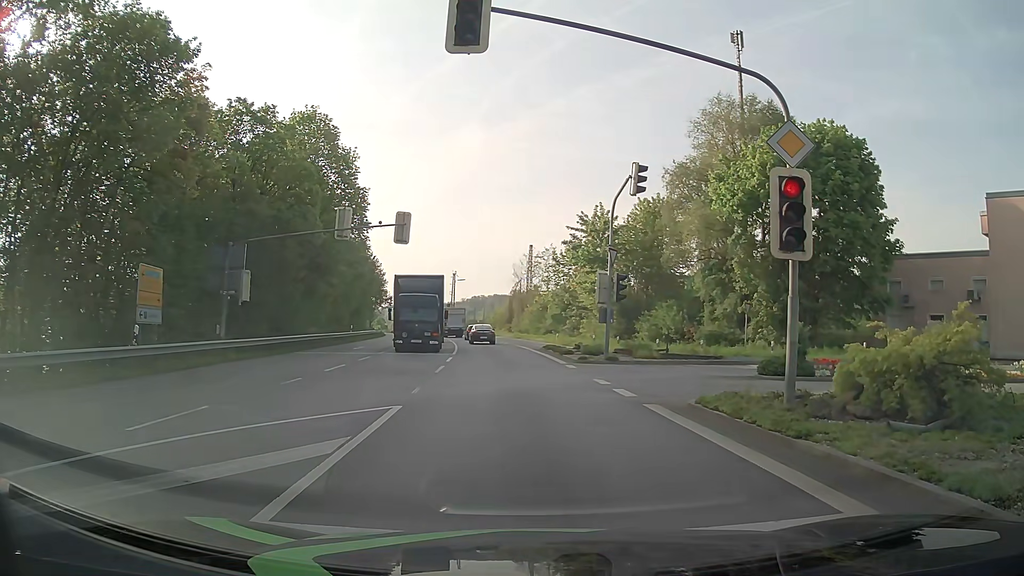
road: primary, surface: asphalt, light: Day
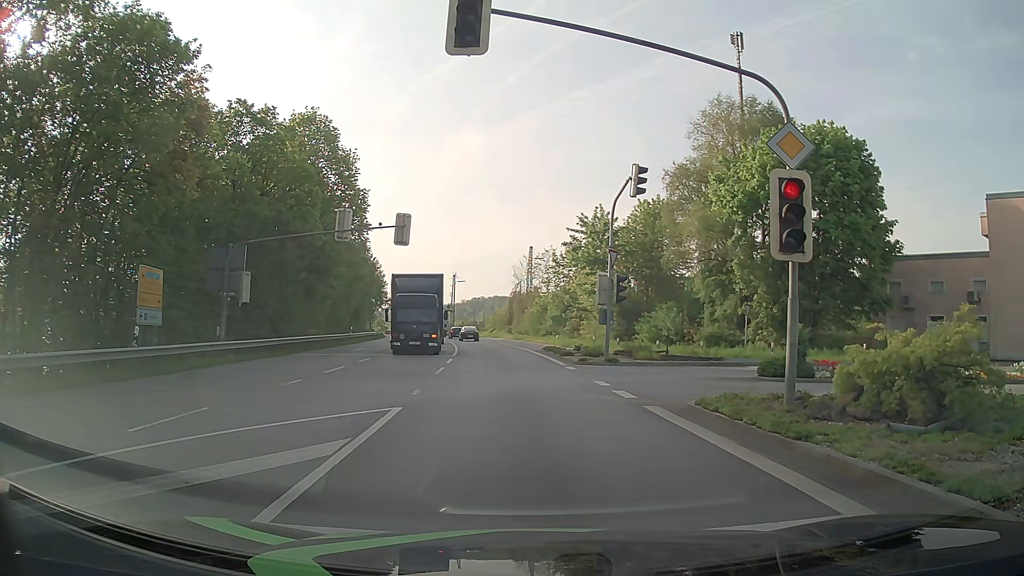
(0.0, +0.1) m; 0°
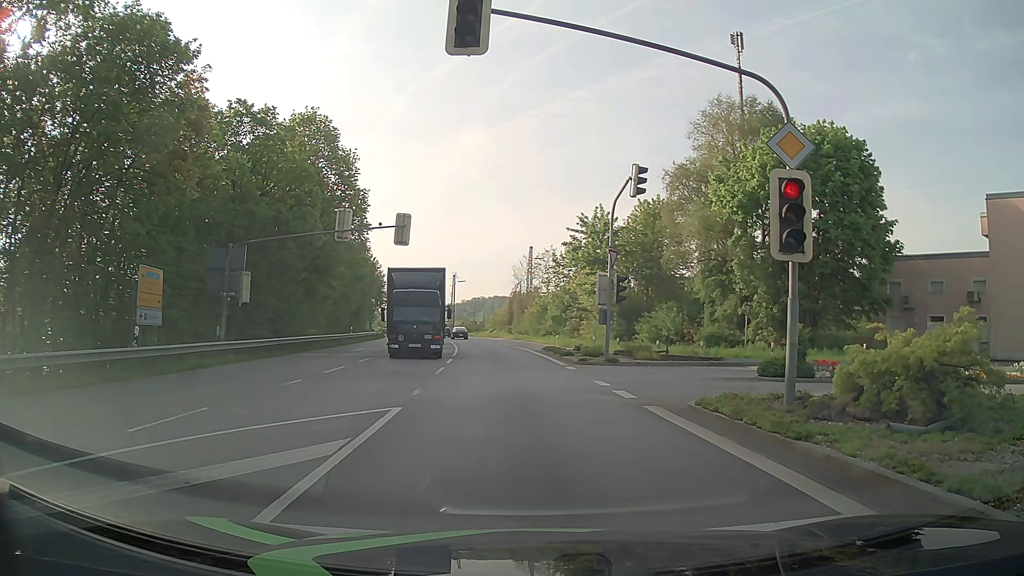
(0.0, 0.0) m; 0°
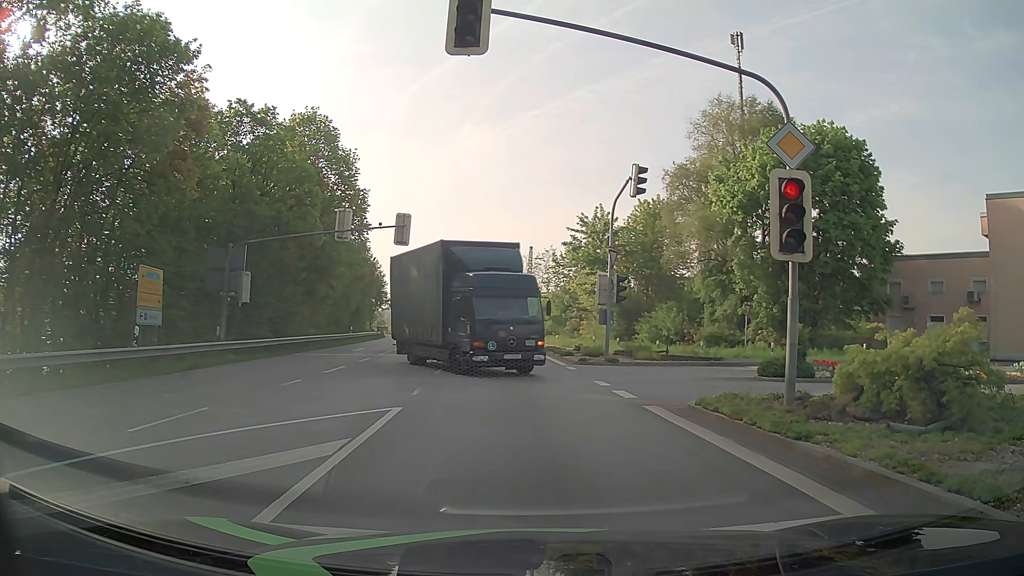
(0.0, 0.0) m; 0°
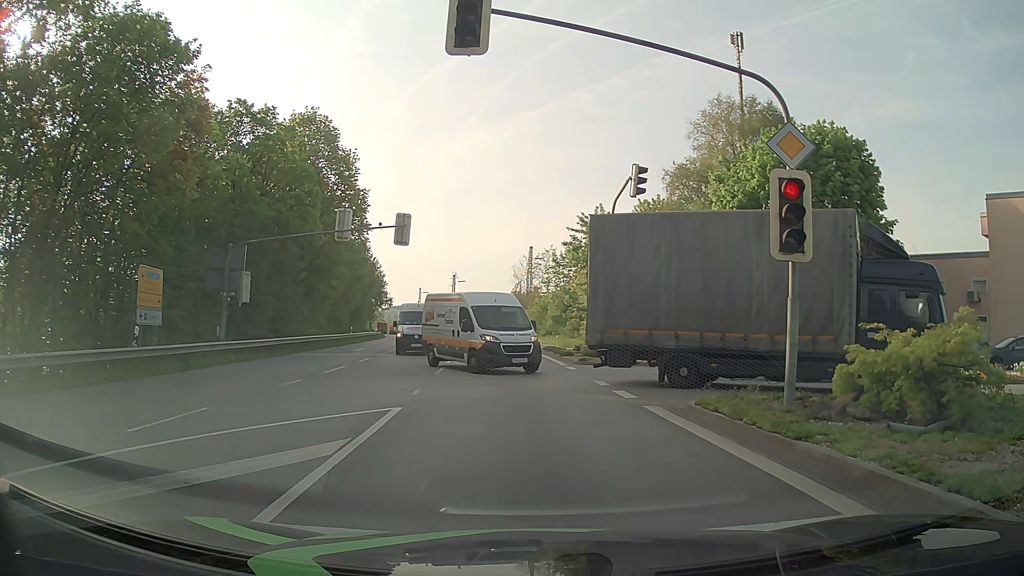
(0.0, 0.0) m; 0°
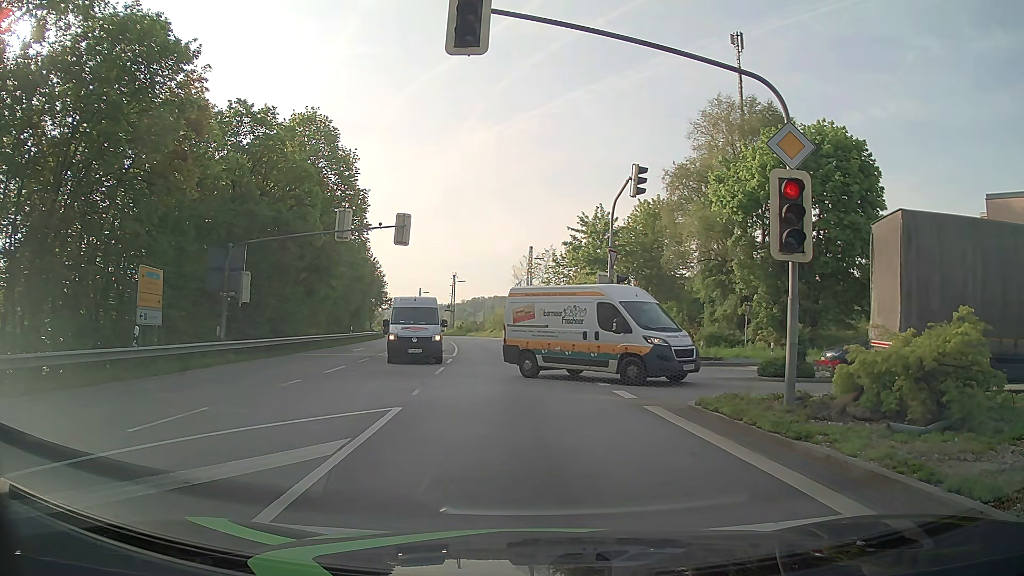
(0.0, 0.0) m; 0°
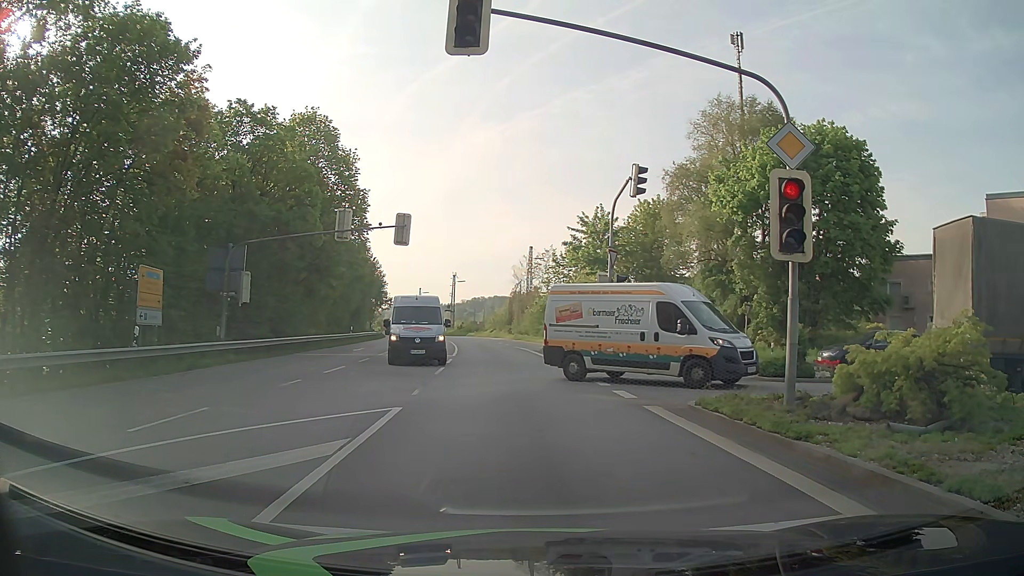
(0.0, 0.0) m; 0°
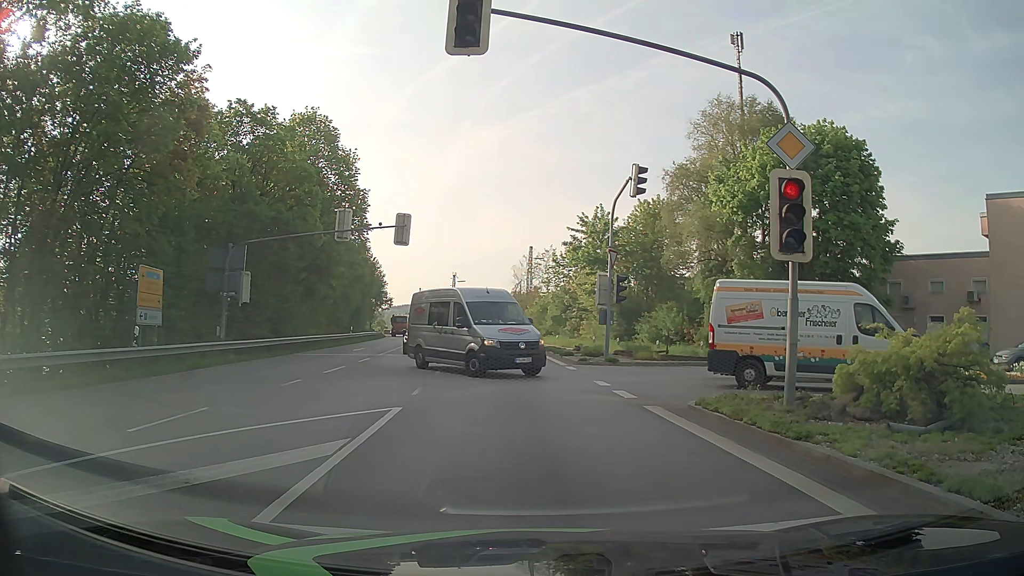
(0.0, 0.0) m; 0°
(-1, +10) (-1, +20) (-3, +30) (-4, +40) (-5, +50) (-7, +60) (-9, +69) (-11, +79) (-14, +89) (-16, +98) m
